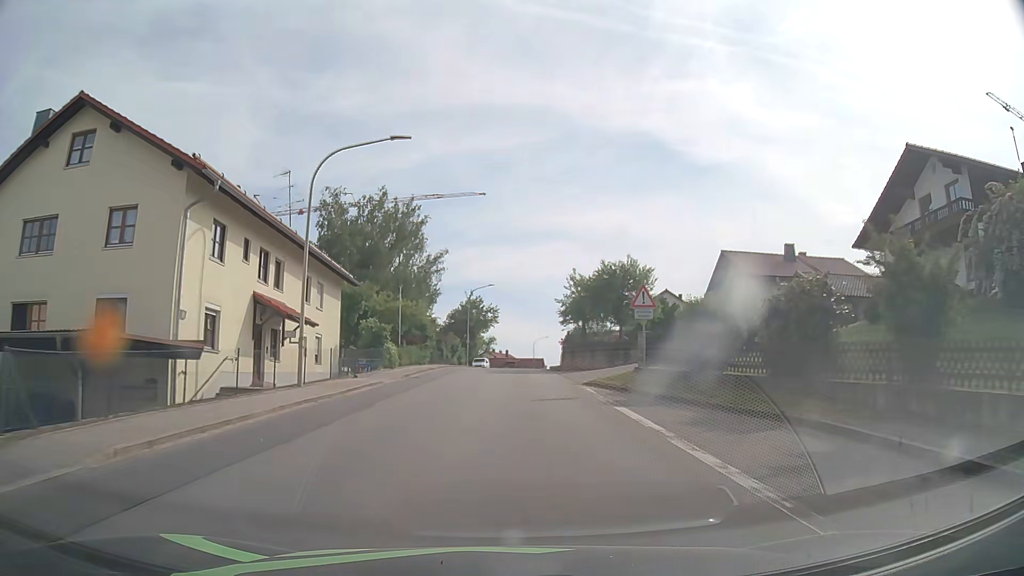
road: tertiary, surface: asphalt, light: Day
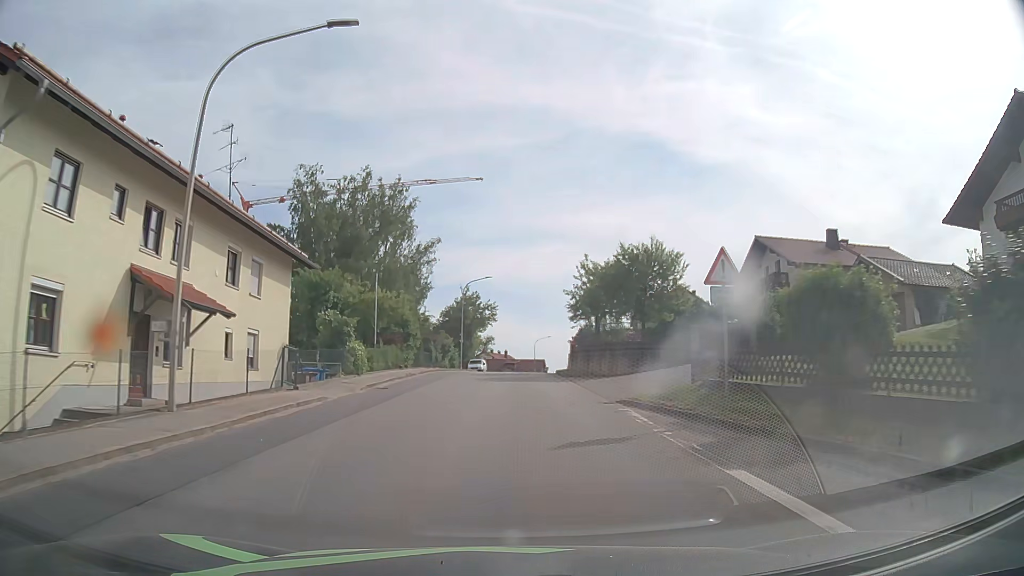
(0.0, +7.8) m; 0°
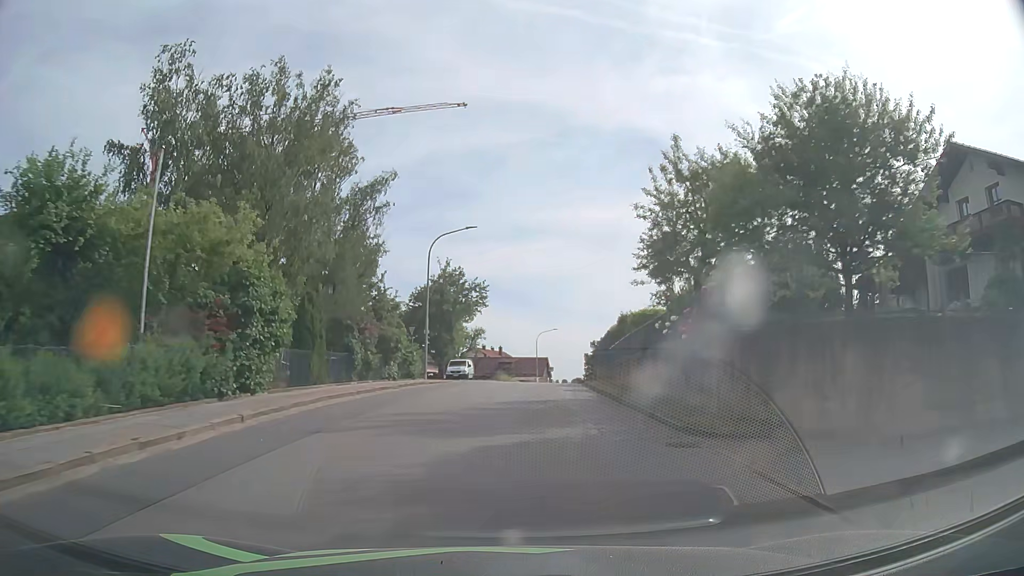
(+0.1, +23.3) m; 0°
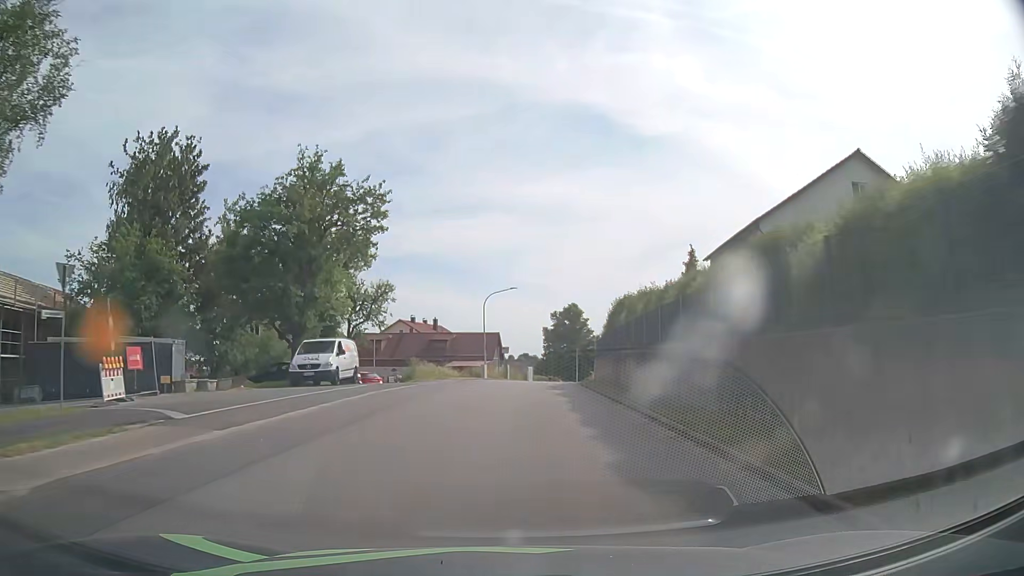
(+1.1, +31.3) m; +5°
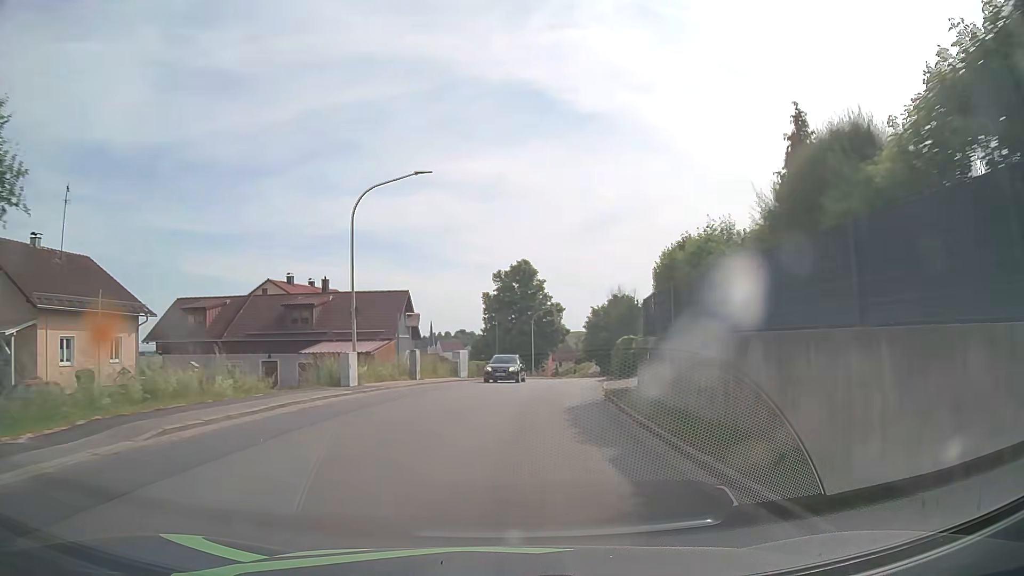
(+1.4, +31.8) m; +5°
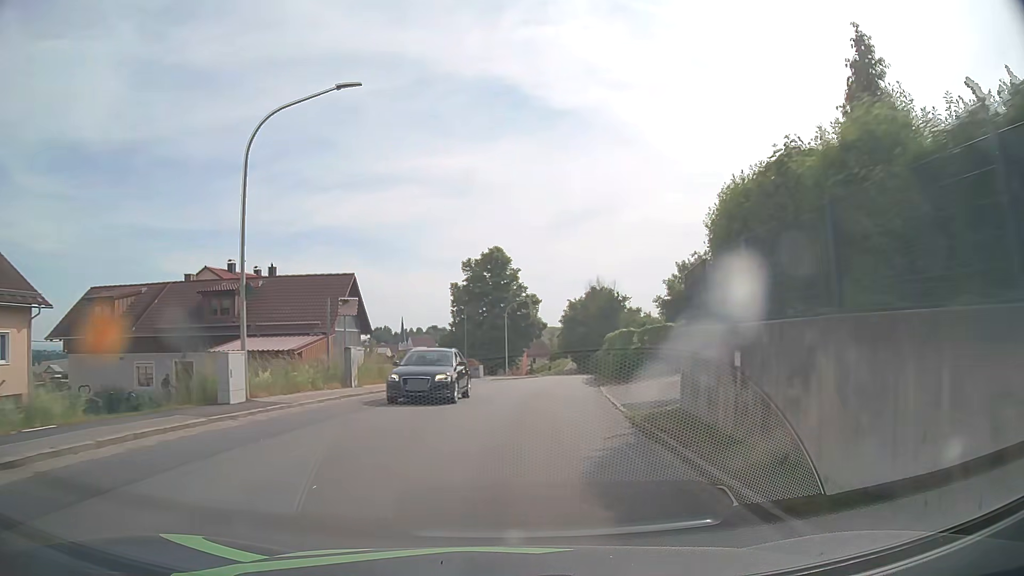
(+0.2, +8.0) m; +2°
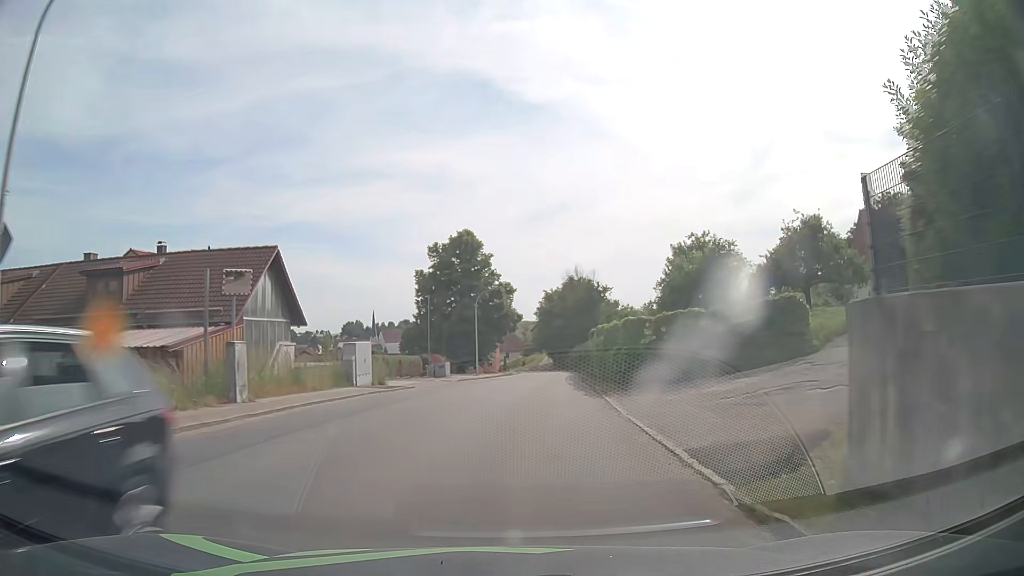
(+0.2, +8.0) m; +2°
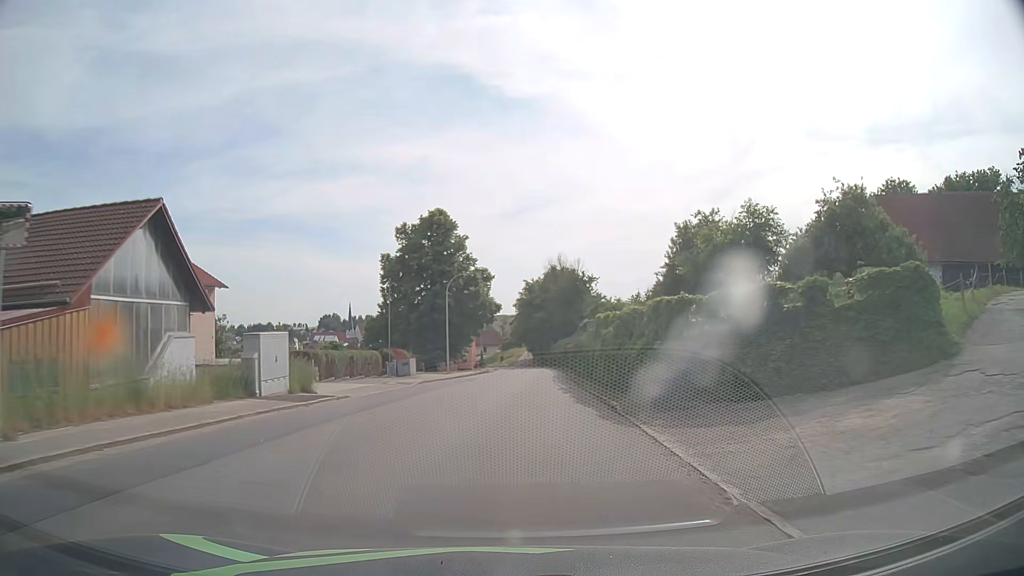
(+0.1, +8.1) m; +2°
